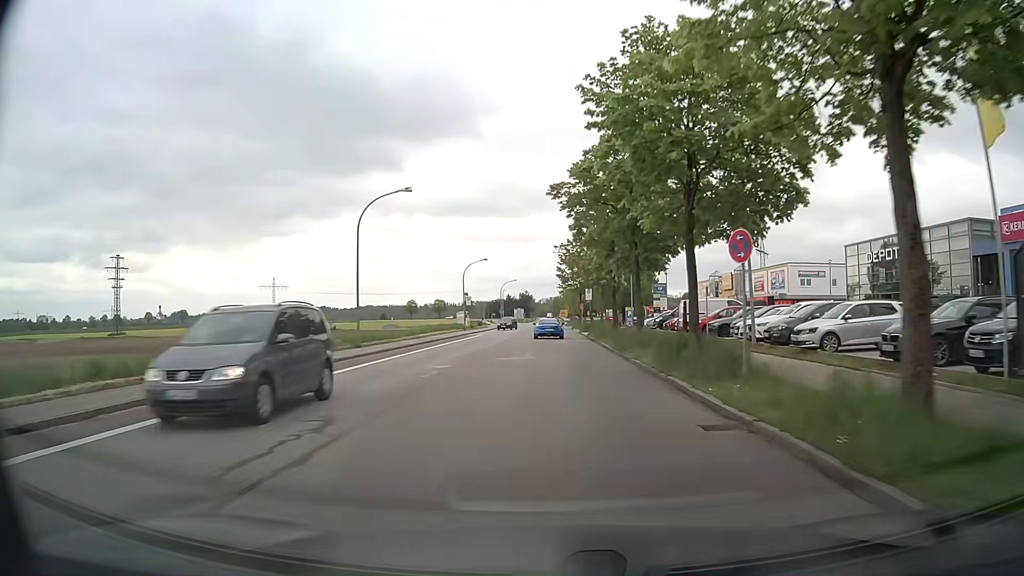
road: tertiary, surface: asphalt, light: Day
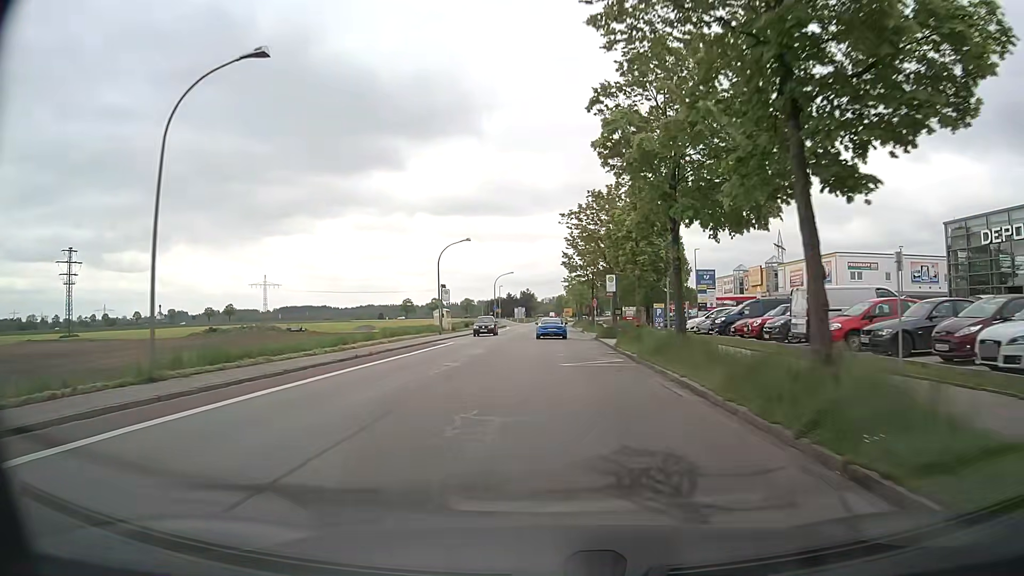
(0.0, +17.1) m; 0°
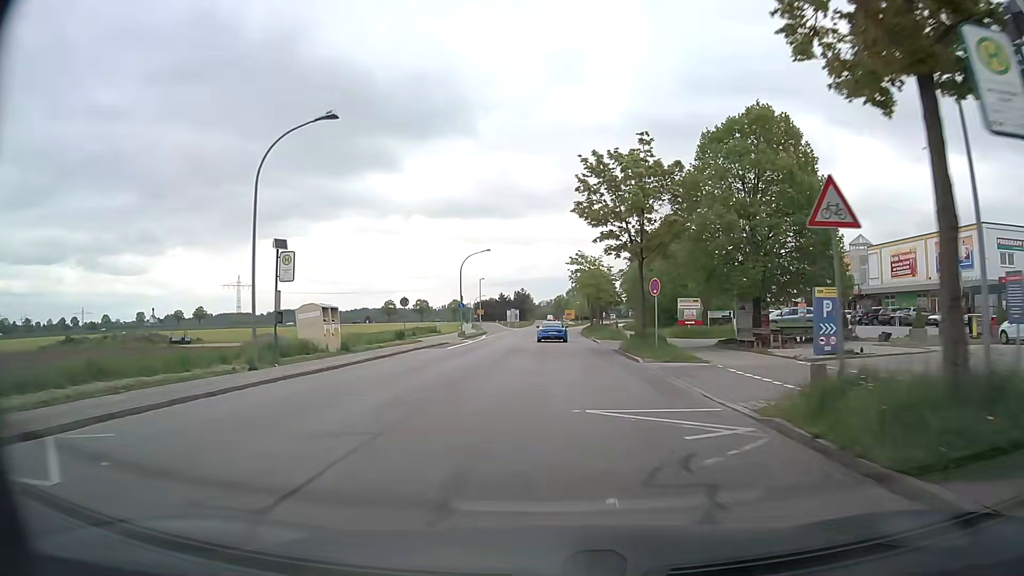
(+0.1, +33.1) m; 0°
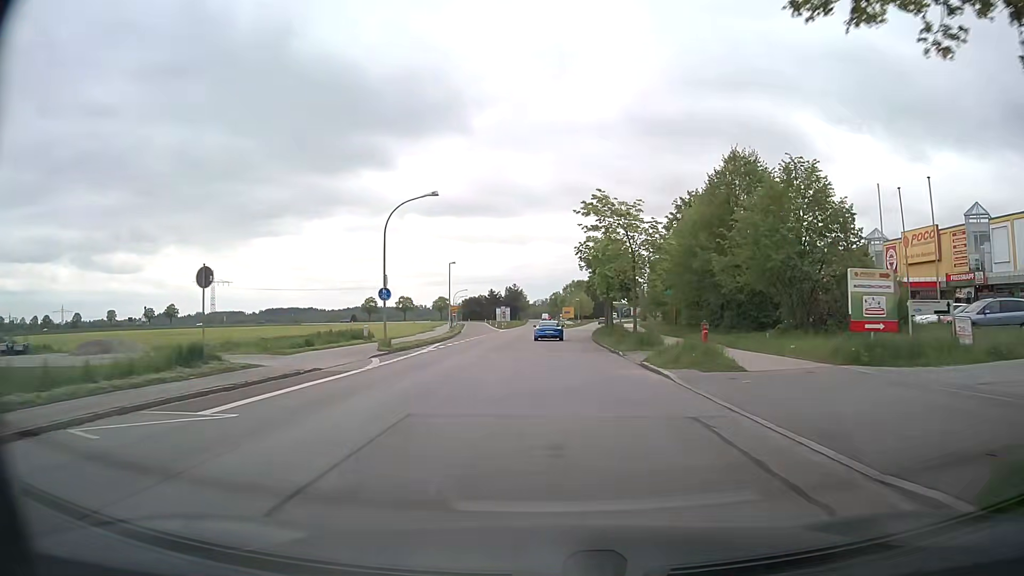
(+0.2, +25.5) m; +1°
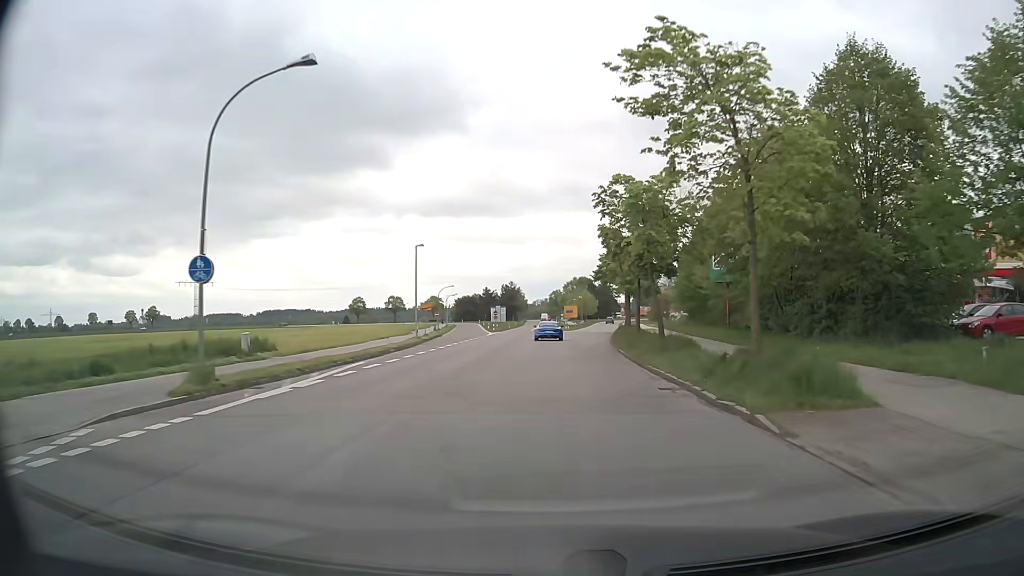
(+0.1, +17.5) m; 0°
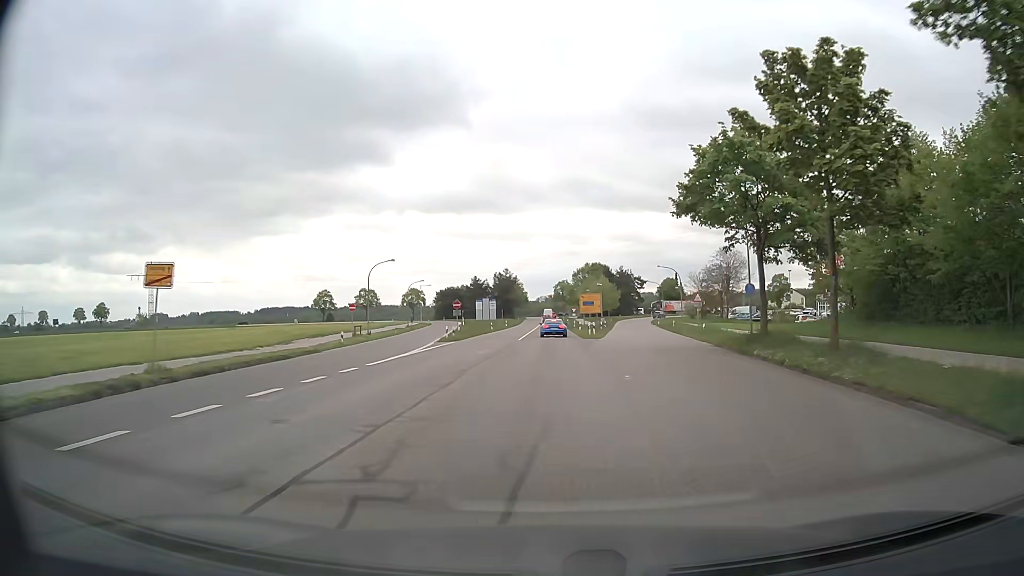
(-0.2, +45.2) m; -1°
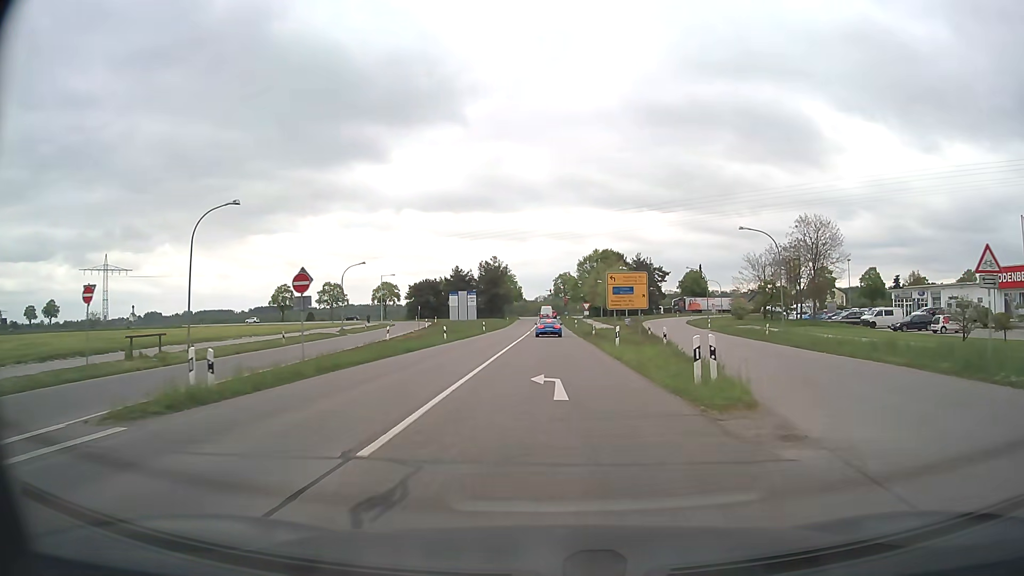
(+0.2, +33.8) m; 0°
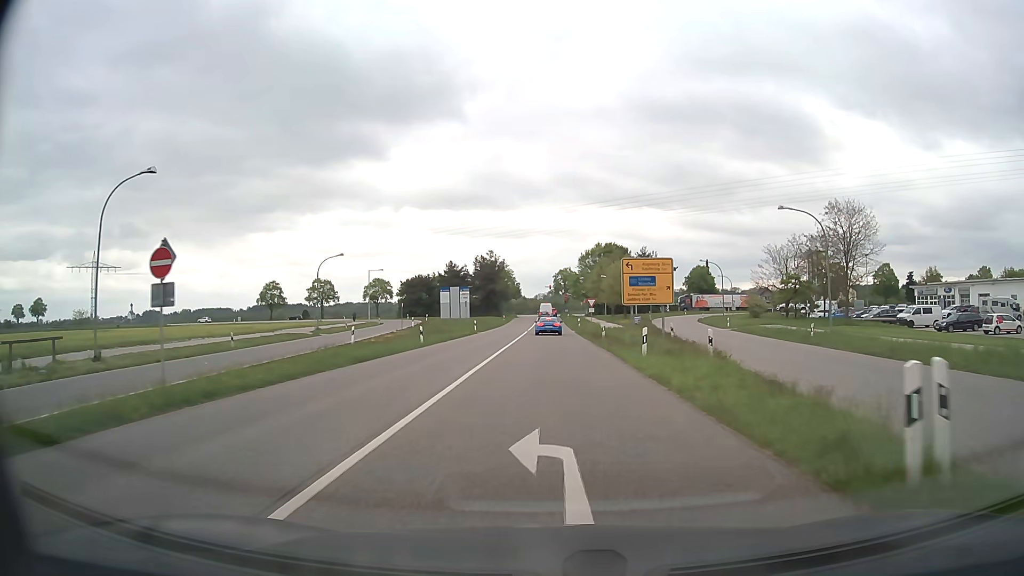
(0.0, +7.8) m; 0°
